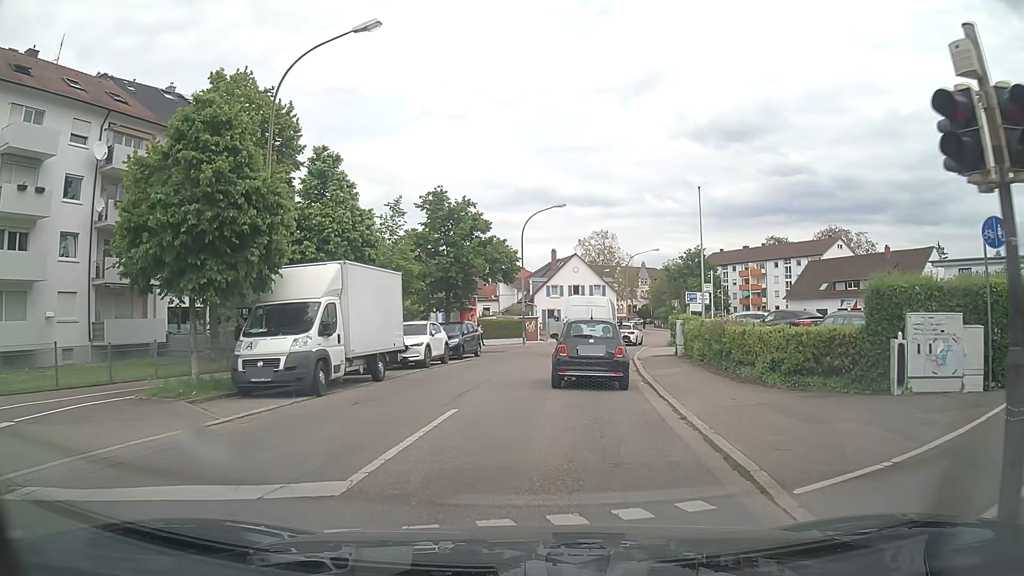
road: tertiary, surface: asphalt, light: Day
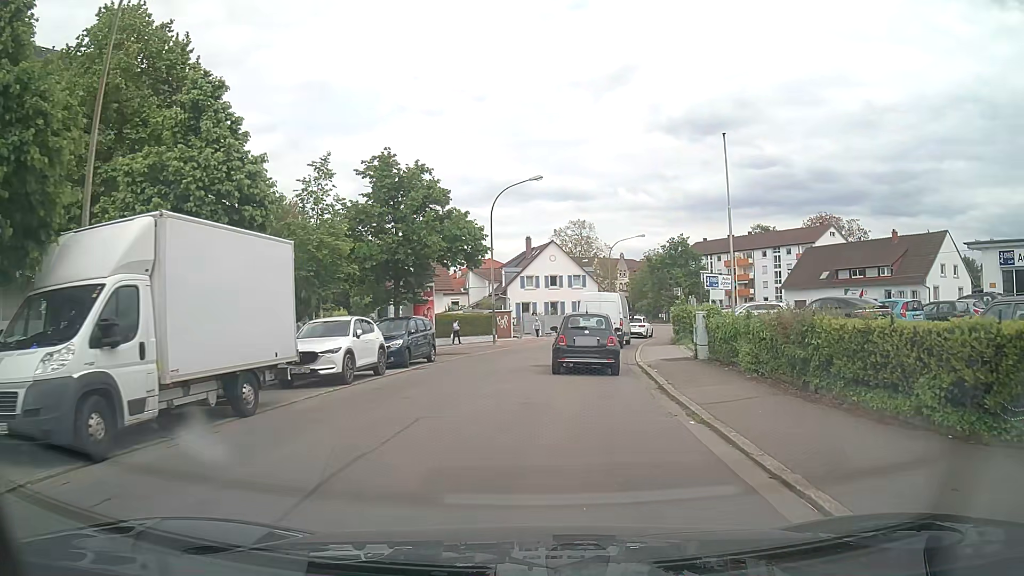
(+0.2, +7.5) m; +2°
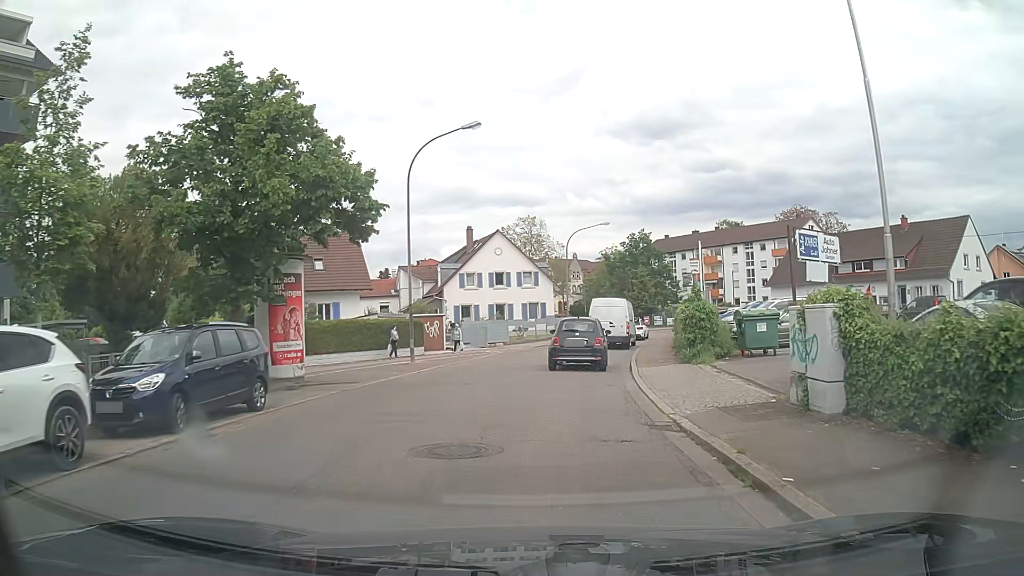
(+0.6, +12.1) m; +5°
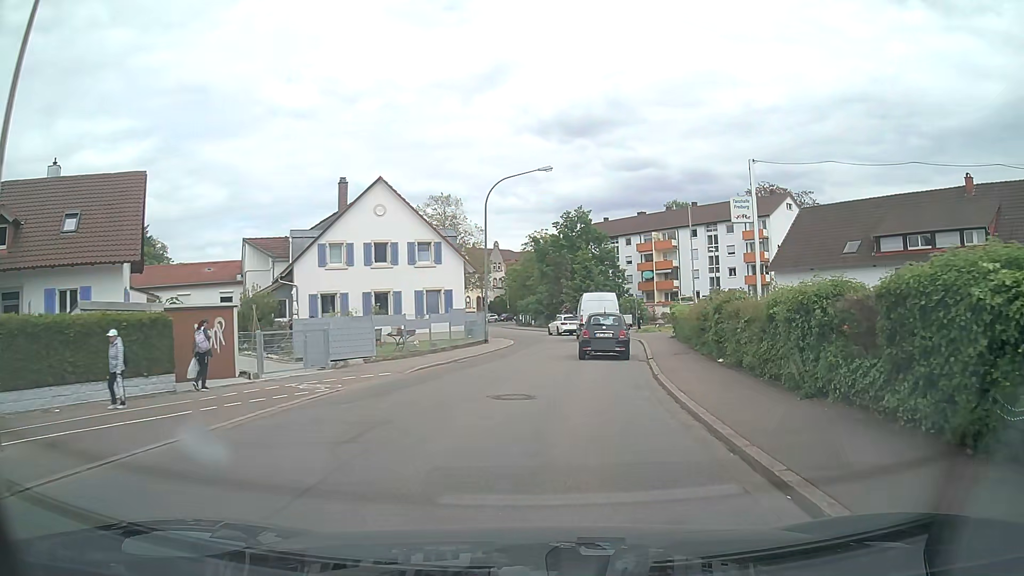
(+0.8, +20.9) m; +6°
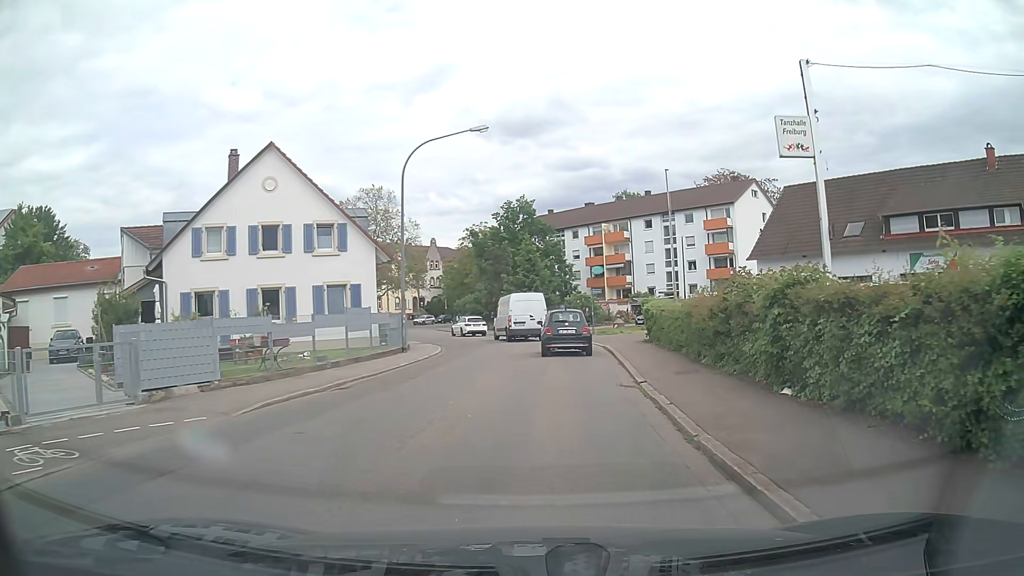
(+0.4, +8.5) m; +5°
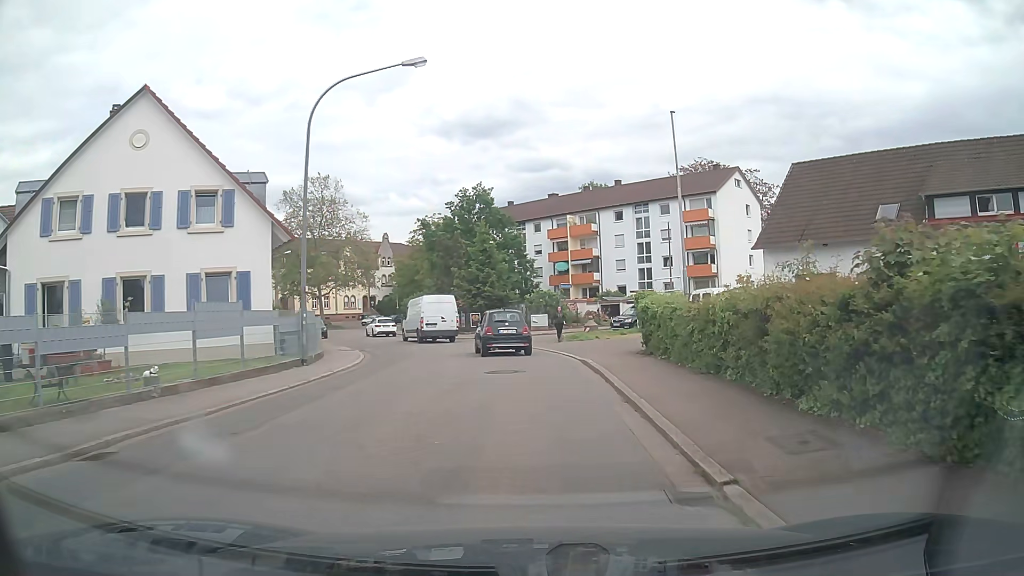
(+0.2, +8.2) m; +3°
(0, +10) (0, +20) (-2, +30) (-5, +39) (-9, +49) (-13, +58) (-16, +67) (-18, +77) (-18, +87) (-16, +97) m
